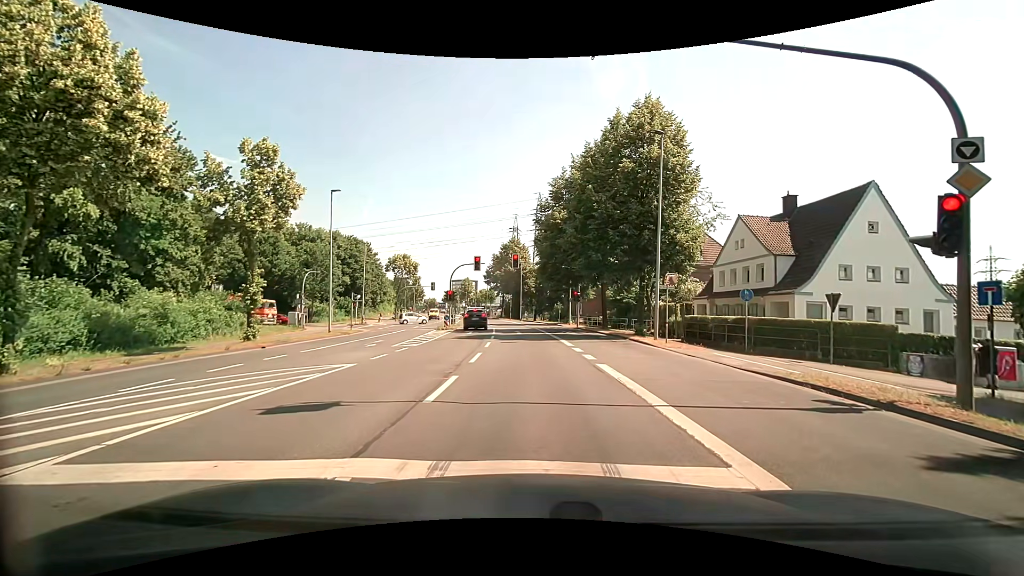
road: secondary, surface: asphalt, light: Day
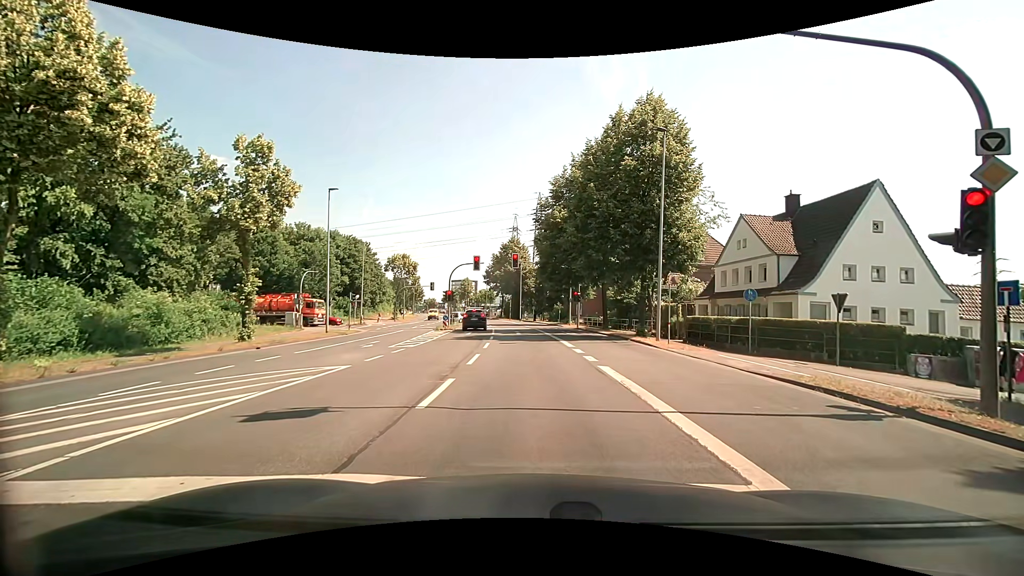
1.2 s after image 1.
(0.0, +0.4) m; 0°
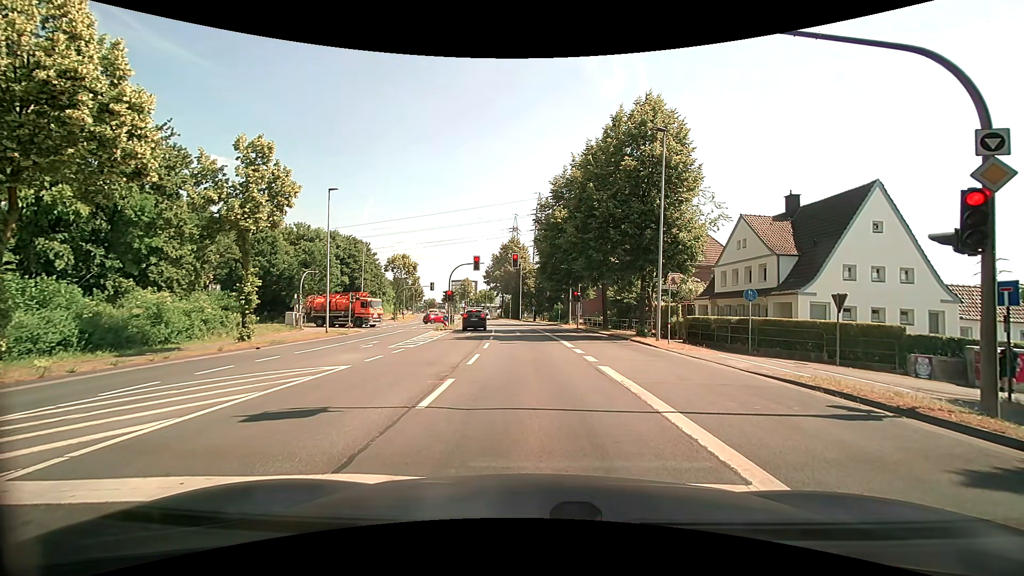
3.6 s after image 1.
(0.0, +0.1) m; 0°
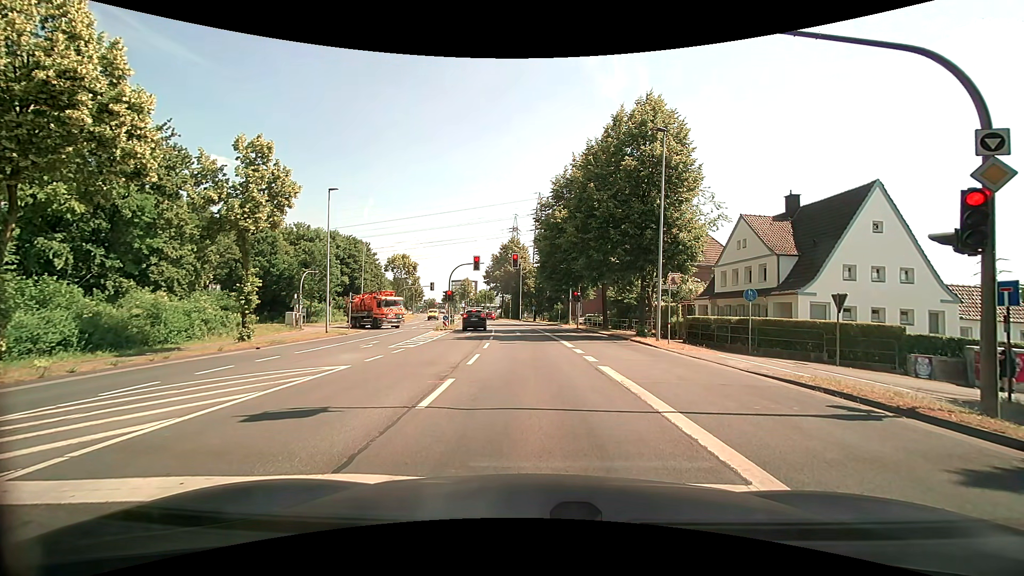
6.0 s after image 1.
(0.0, 0.0) m; 0°
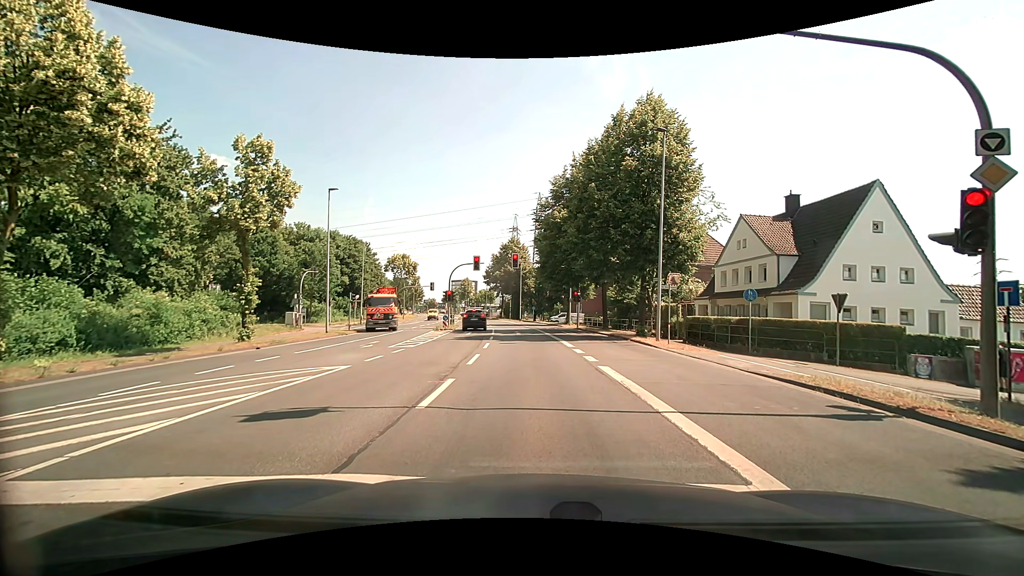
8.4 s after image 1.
(0.0, 0.0) m; 0°
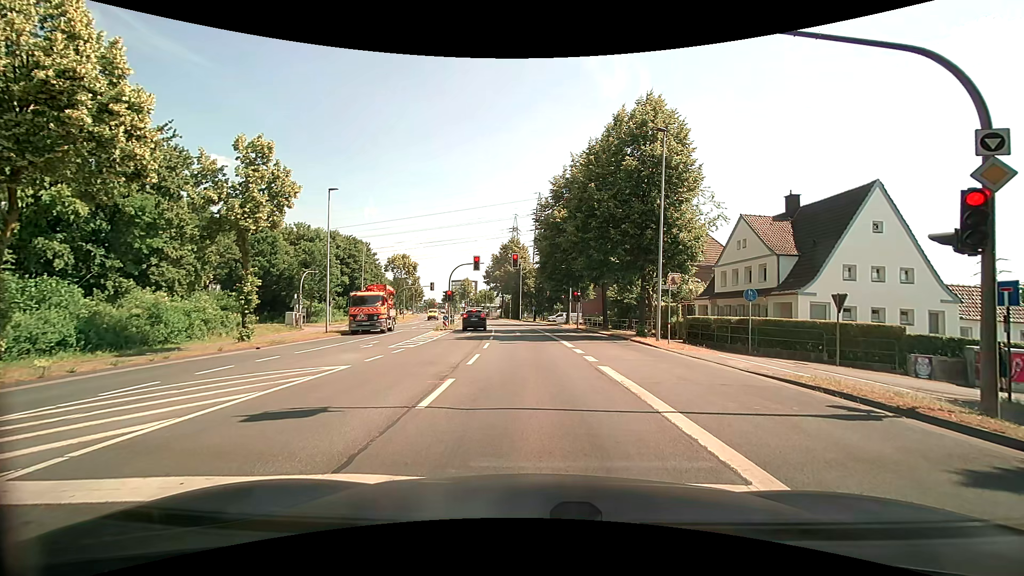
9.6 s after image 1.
(0.0, 0.0) m; 0°
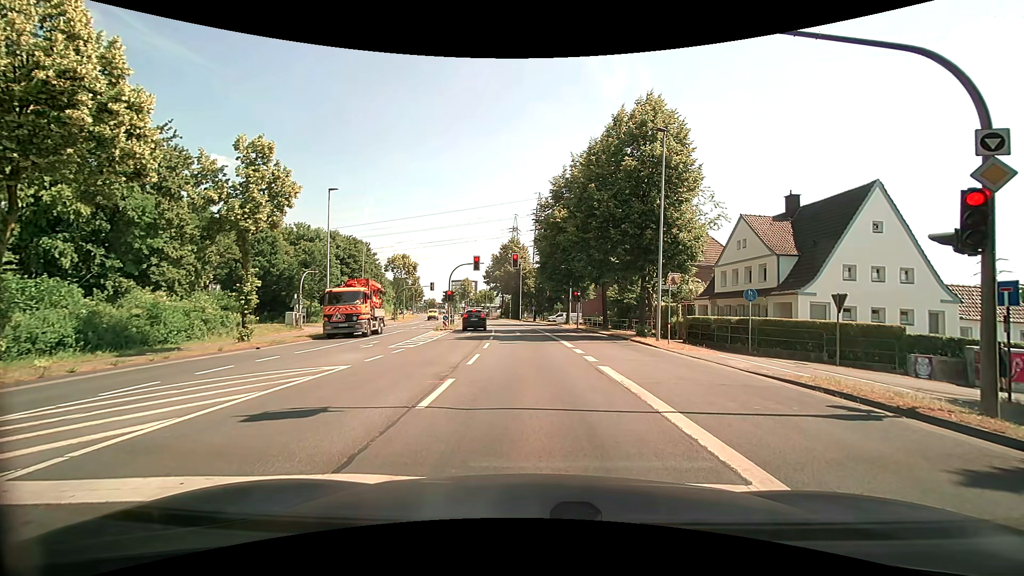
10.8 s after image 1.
(0.0, 0.0) m; 0°
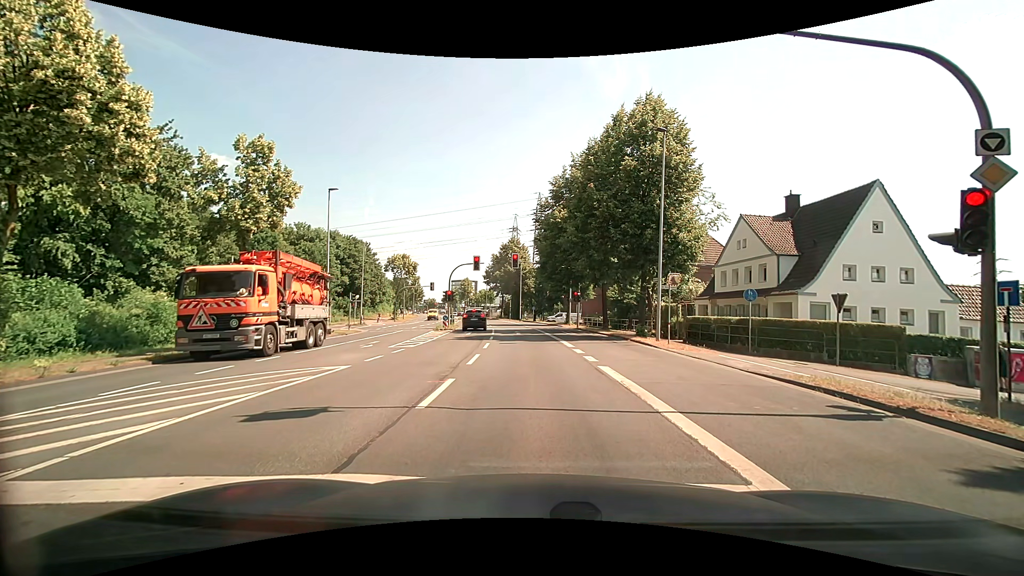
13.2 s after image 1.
(0.0, 0.0) m; 0°
